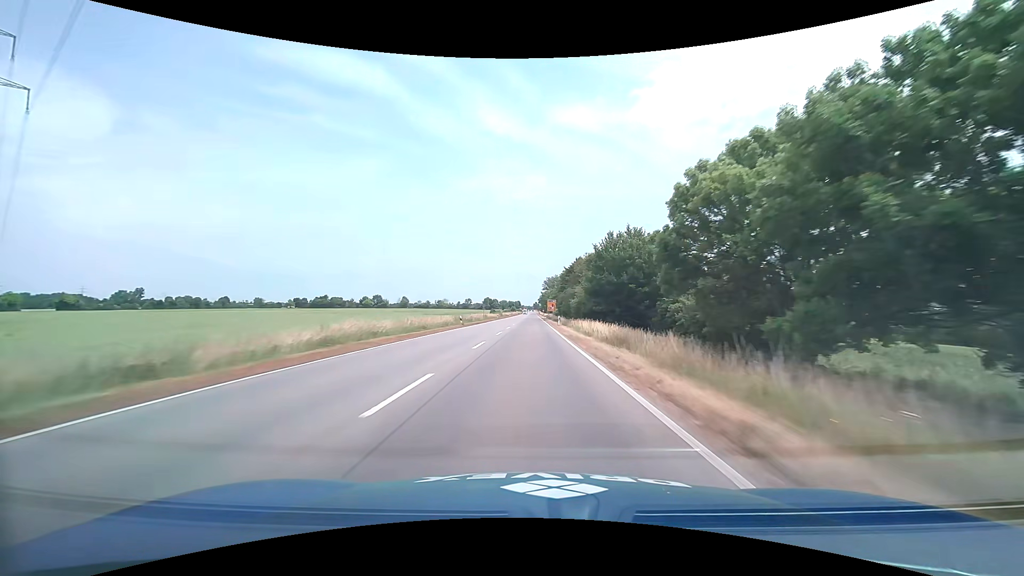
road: primary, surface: asphalt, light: Day
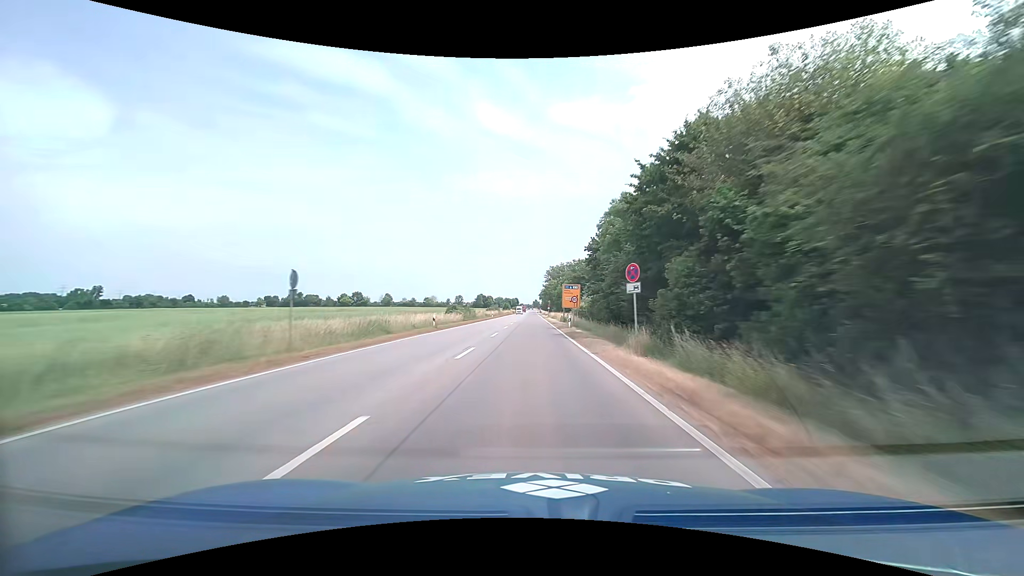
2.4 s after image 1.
(+0.1, +63.2) m; 0°
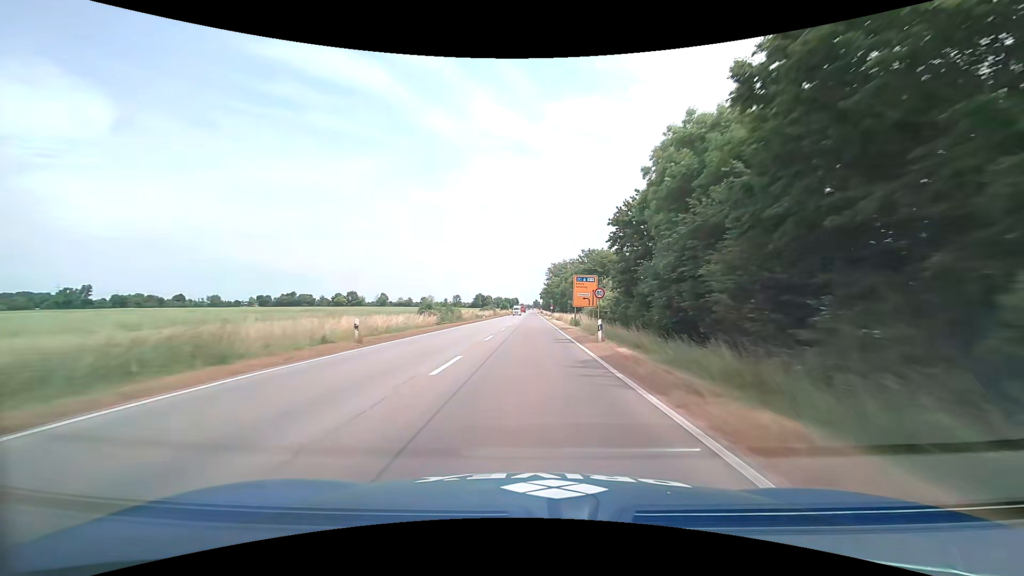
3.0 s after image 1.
(0.0, +15.4) m; 0°
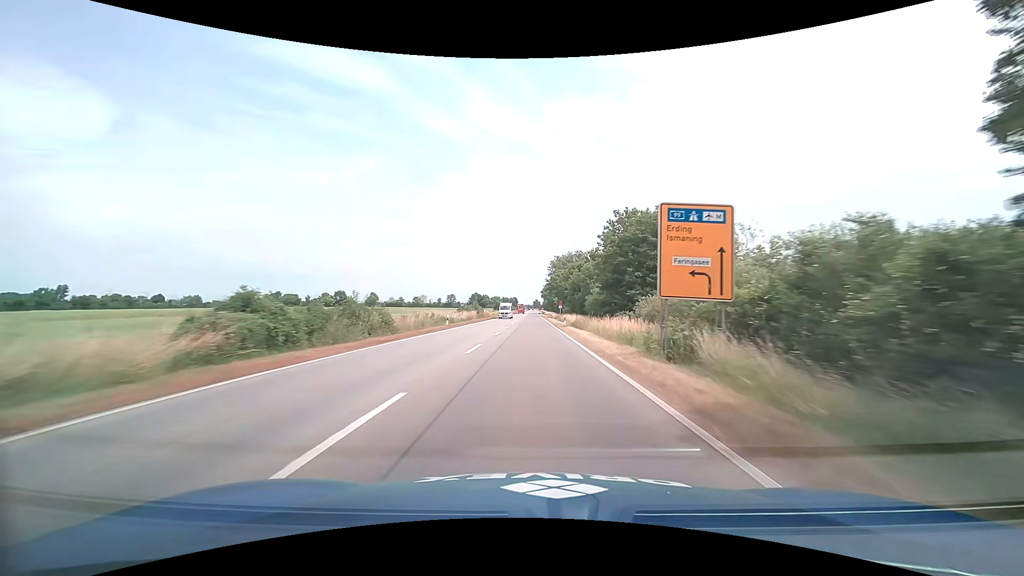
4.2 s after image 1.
(+0.1, +30.1) m; 0°
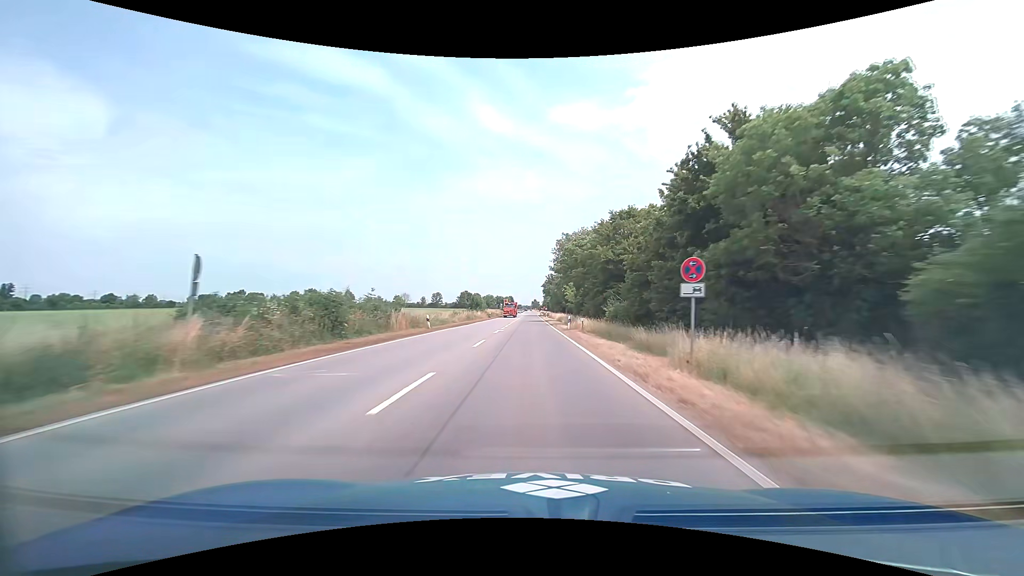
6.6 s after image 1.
(-0.1, +55.8) m; 0°
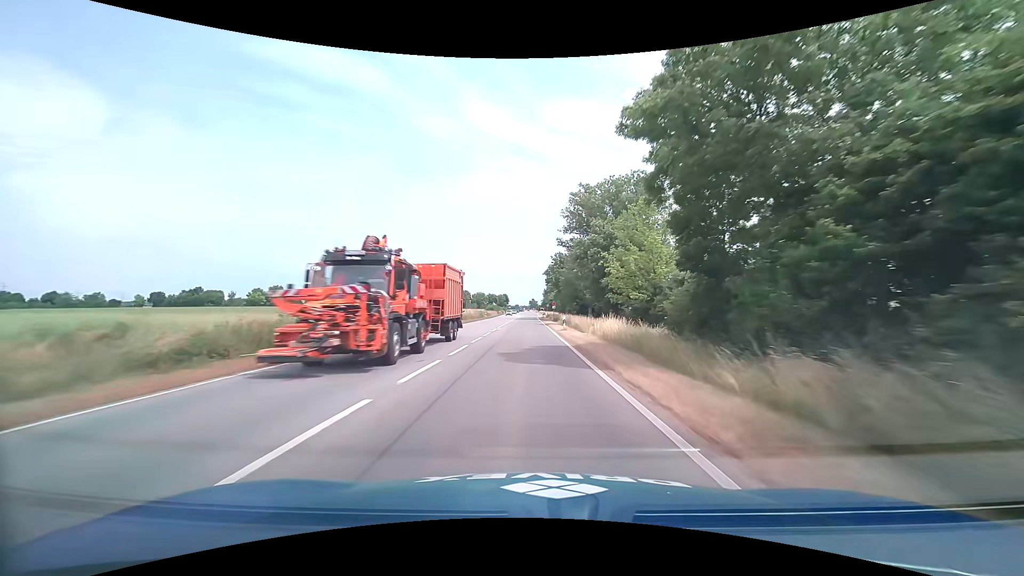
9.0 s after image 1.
(+0.1, +50.5) m; 0°
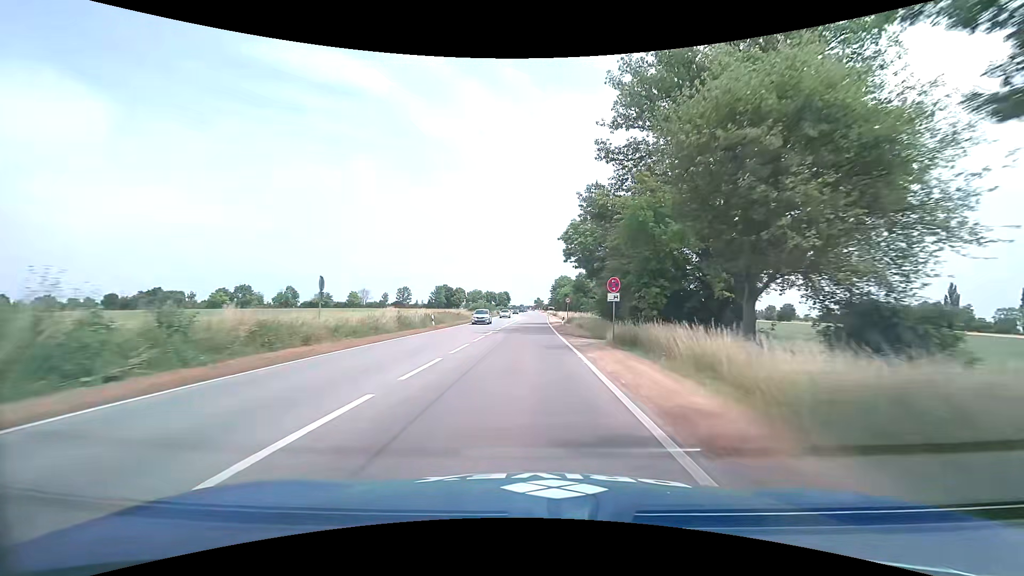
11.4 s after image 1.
(-0.1, +46.7) m; -1°
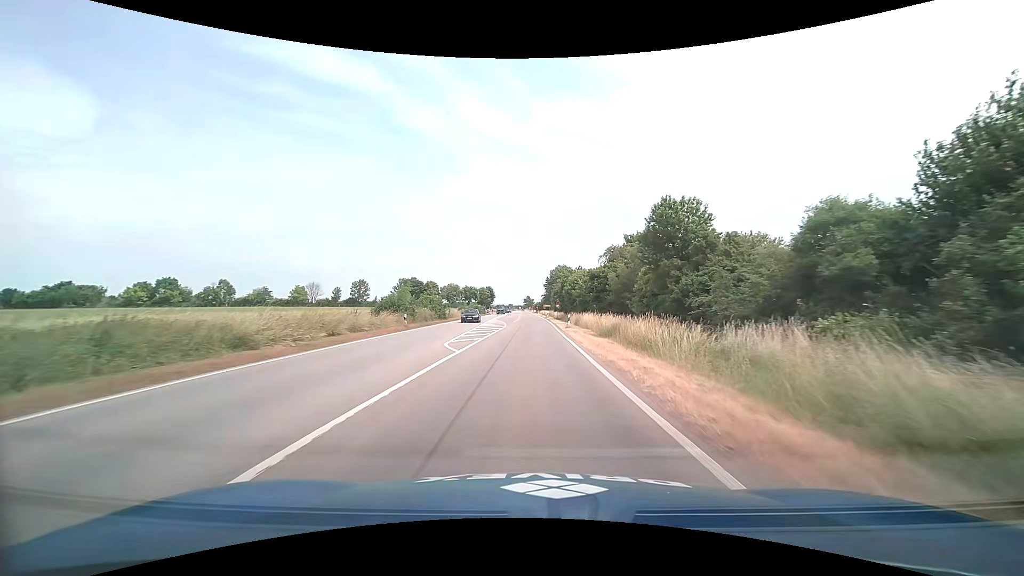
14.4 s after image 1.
(-0.1, +52.3) m; +1°
(0, +10) (0, +20) (0, +30) (0, +40) (0, +50) (0, +60) (0, +70) (0, +80) (0, +90) (0, +100) m
